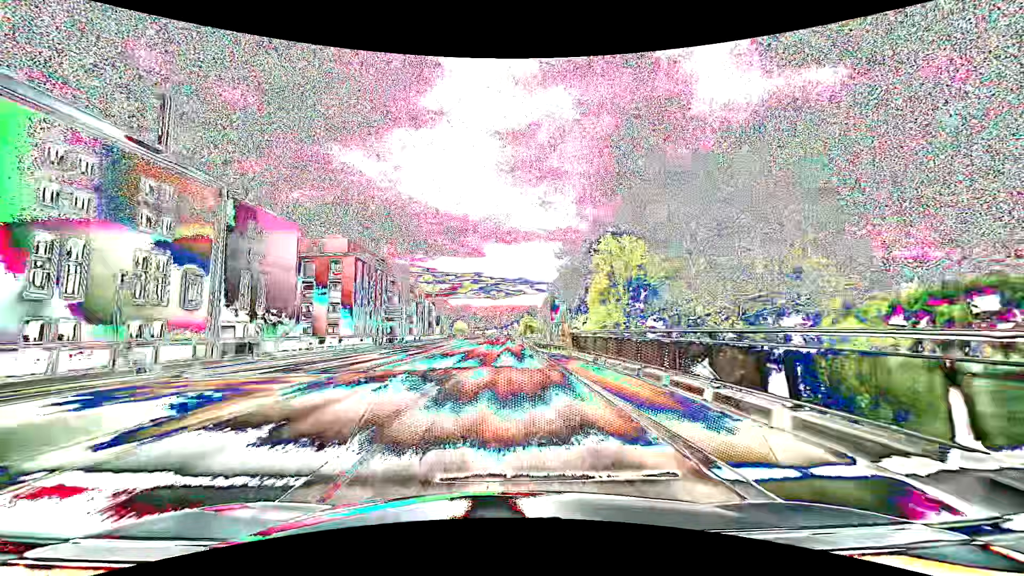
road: primary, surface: asphalt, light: Day
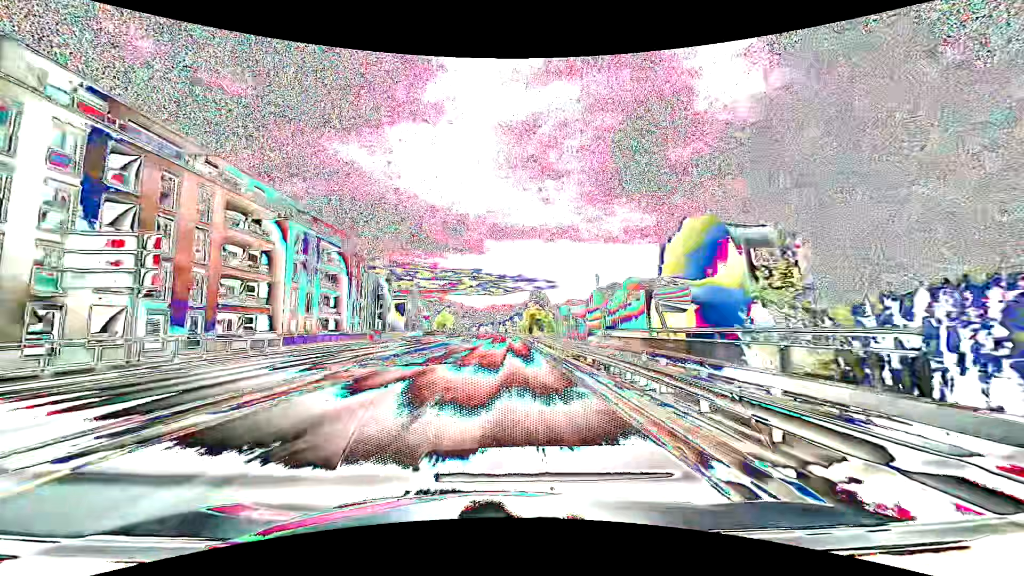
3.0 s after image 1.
(-0.2, +53.0) m; 0°
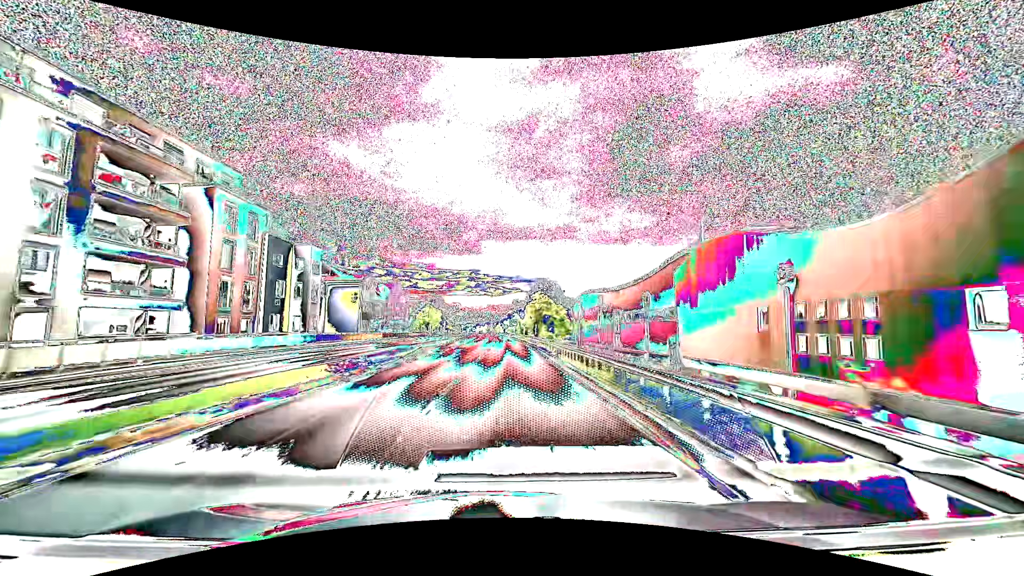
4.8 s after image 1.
(+0.2, +32.1) m; 0°
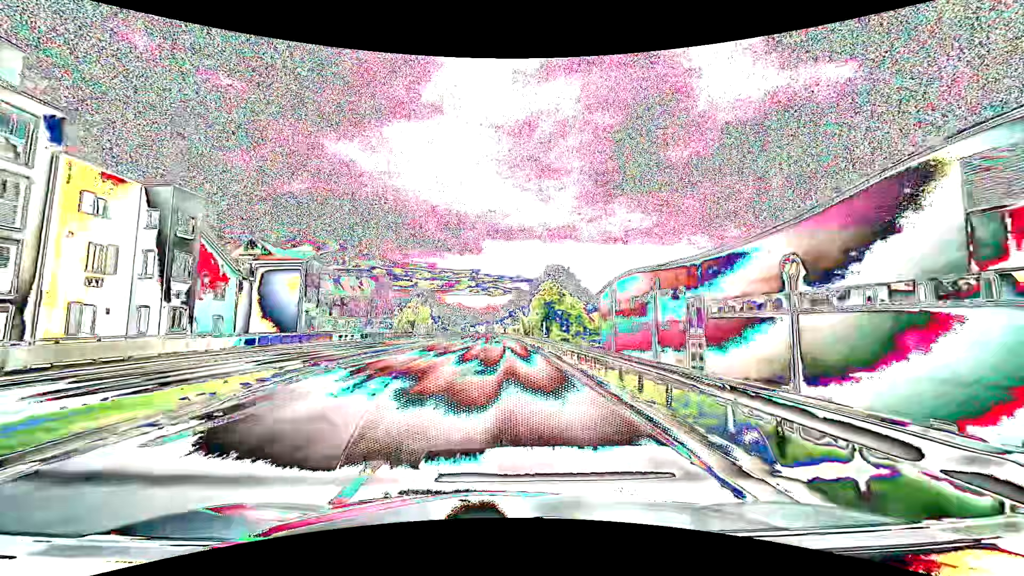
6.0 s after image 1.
(-0.1, +21.5) m; 0°
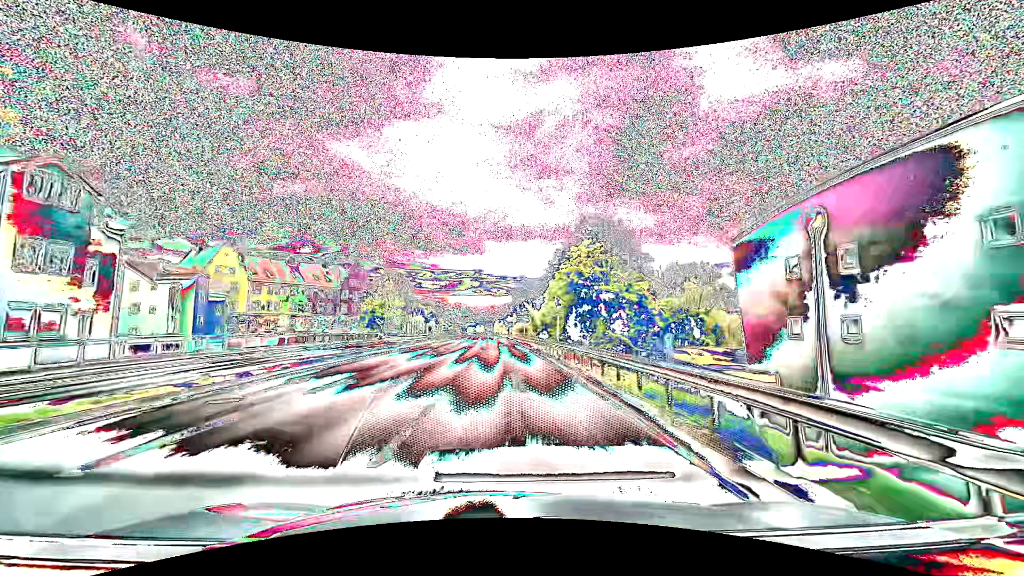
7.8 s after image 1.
(-0.1, +32.2) m; -1°
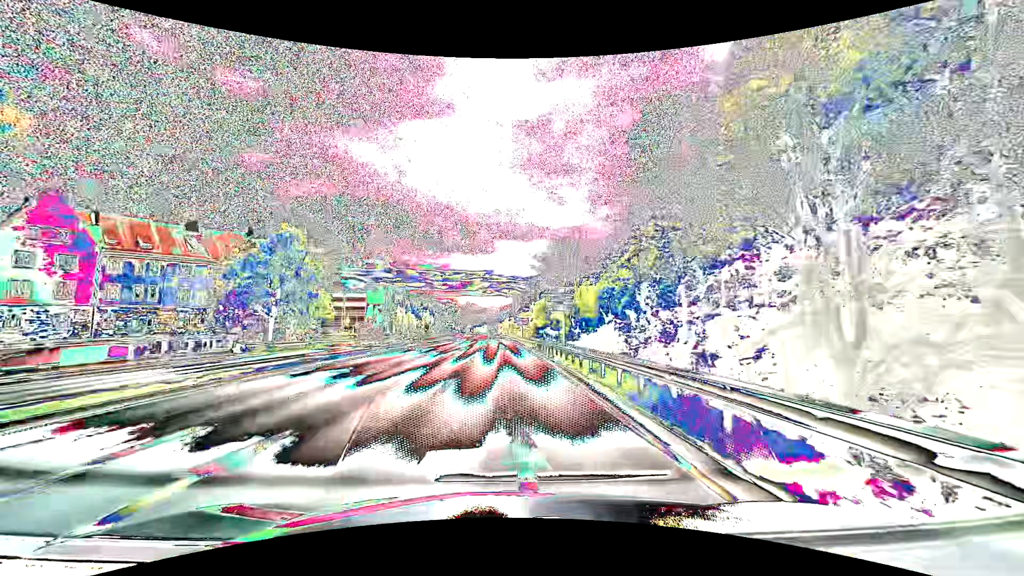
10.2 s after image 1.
(-0.3, +42.9) m; -1°
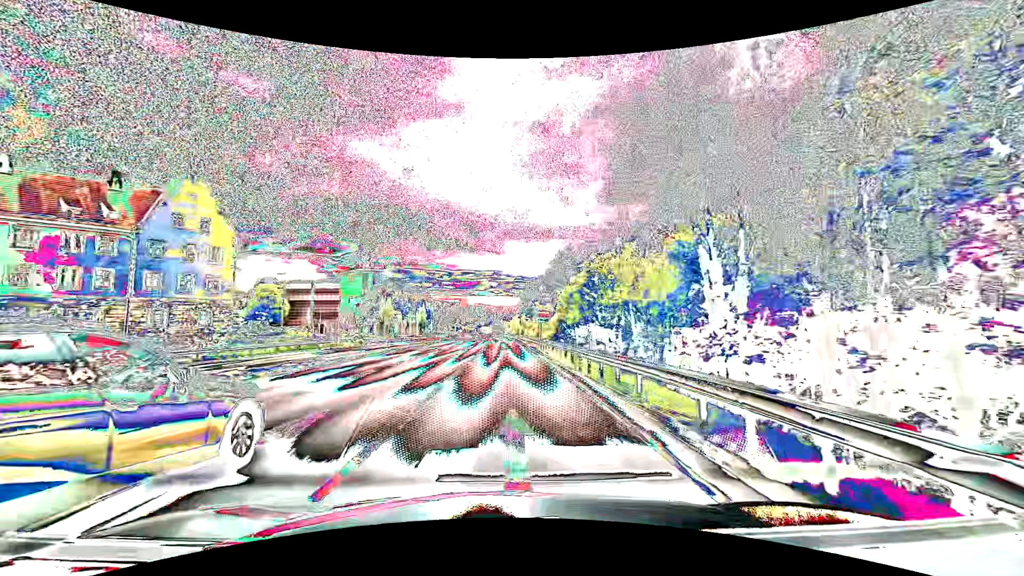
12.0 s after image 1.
(-0.4, +32.2) m; -1°
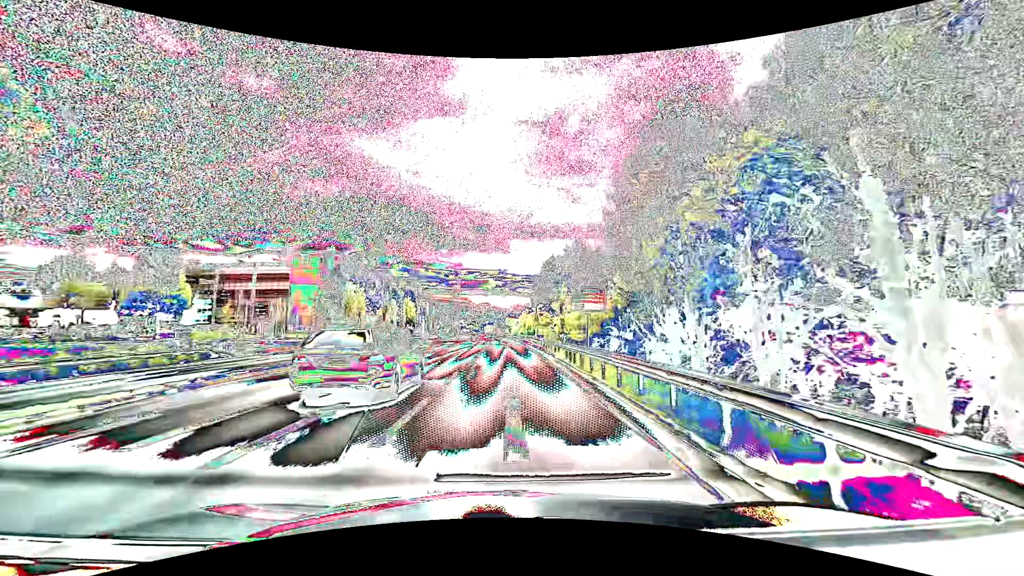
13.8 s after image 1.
(-0.4, +32.2) m; -1°
(0, +10) (0, +20) (0, +30) (0, +40) (0, +50) (0, +60) (-1, +70) (-1, +80) (-2, +90) (-3, +100) m
